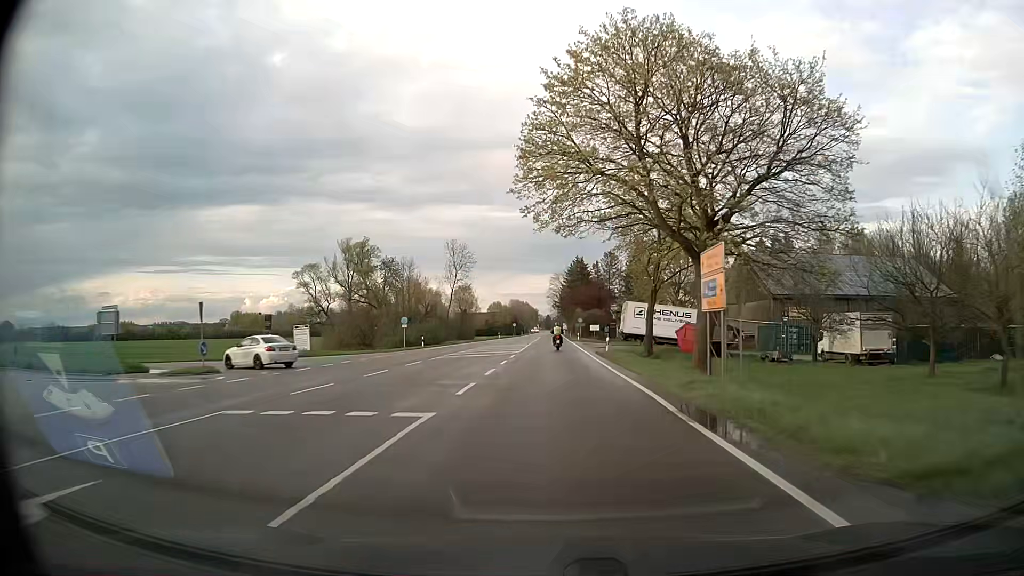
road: secondary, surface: asphalt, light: Day
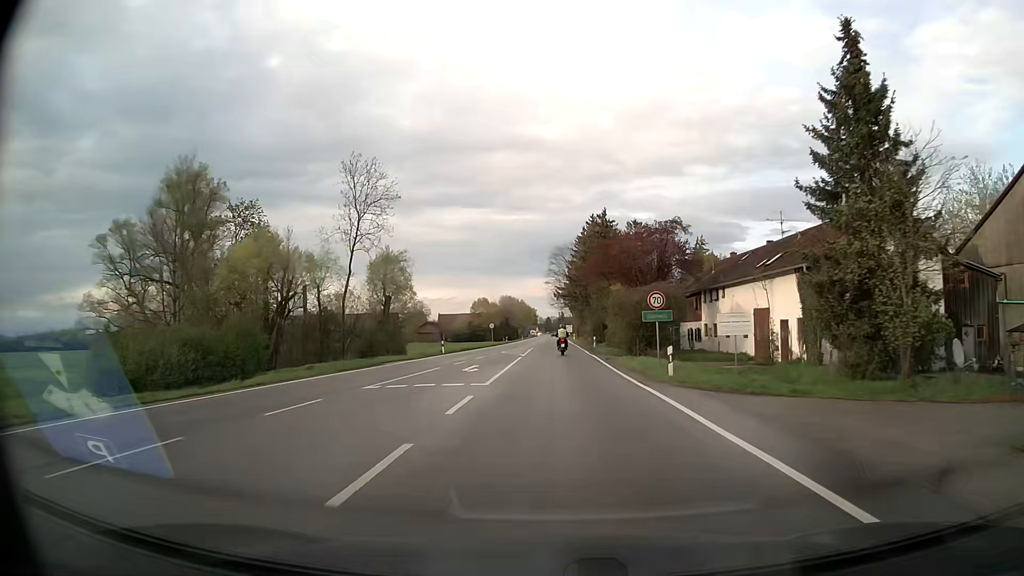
(-0.4, +58.5) m; 0°
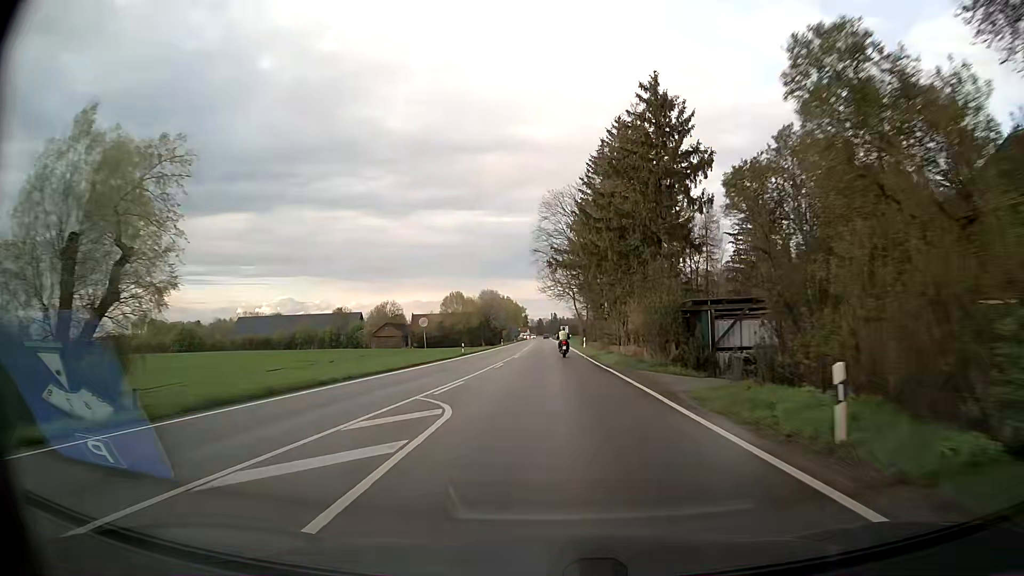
(+0.1, +44.9) m; +1°
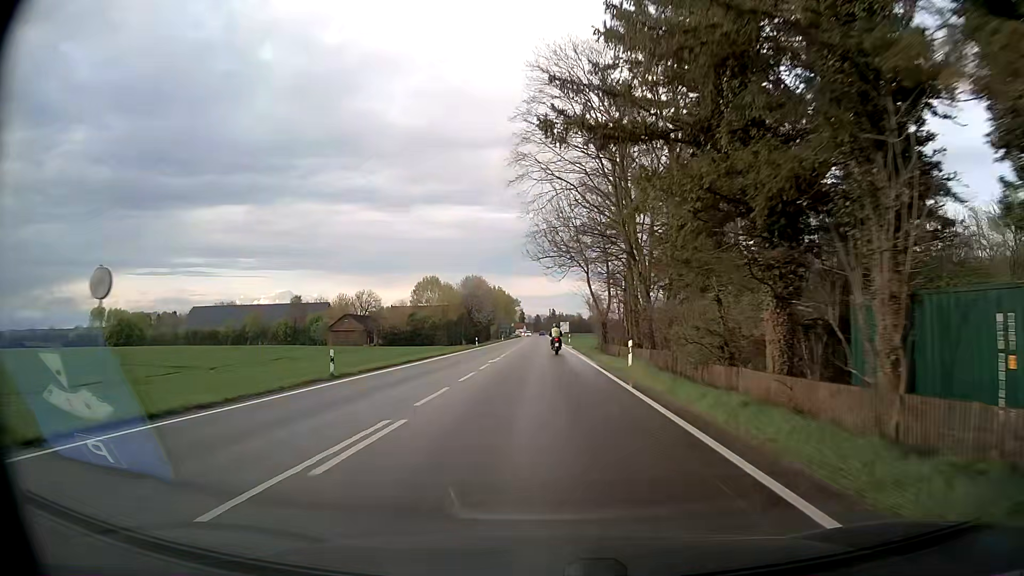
(0.0, +33.8) m; 0°
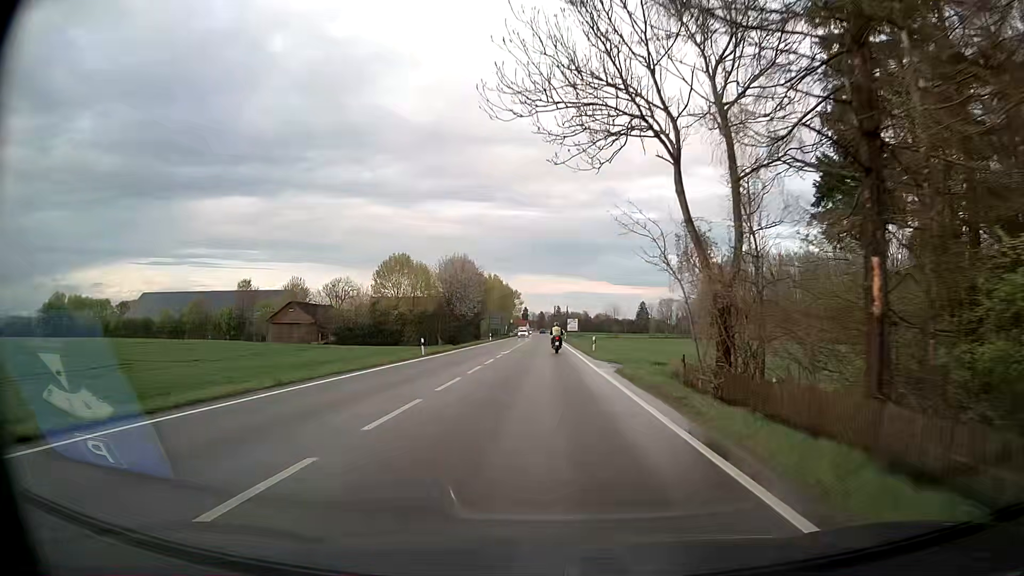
(-0.1, +33.5) m; 0°
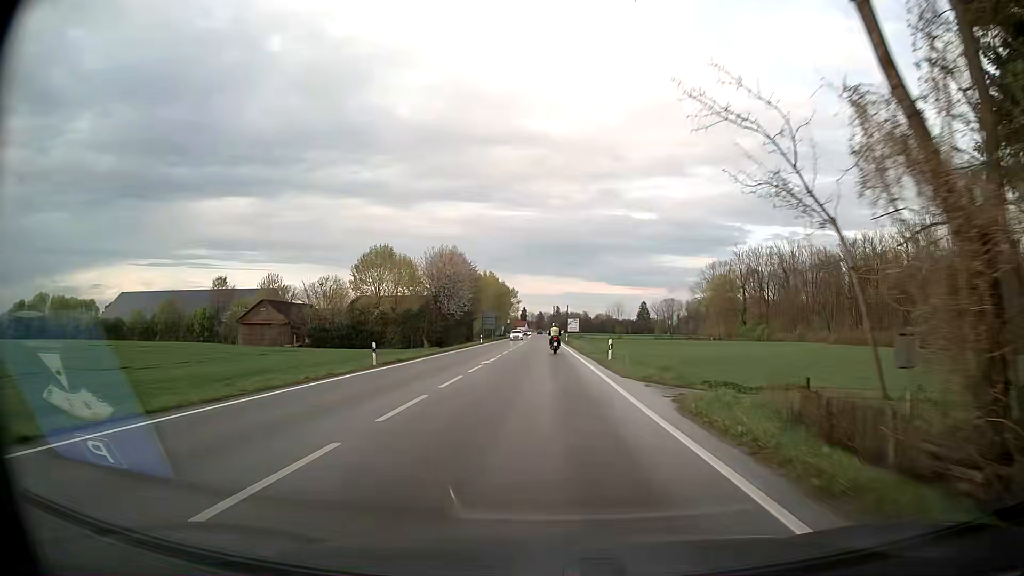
(0.0, +11.0) m; 0°
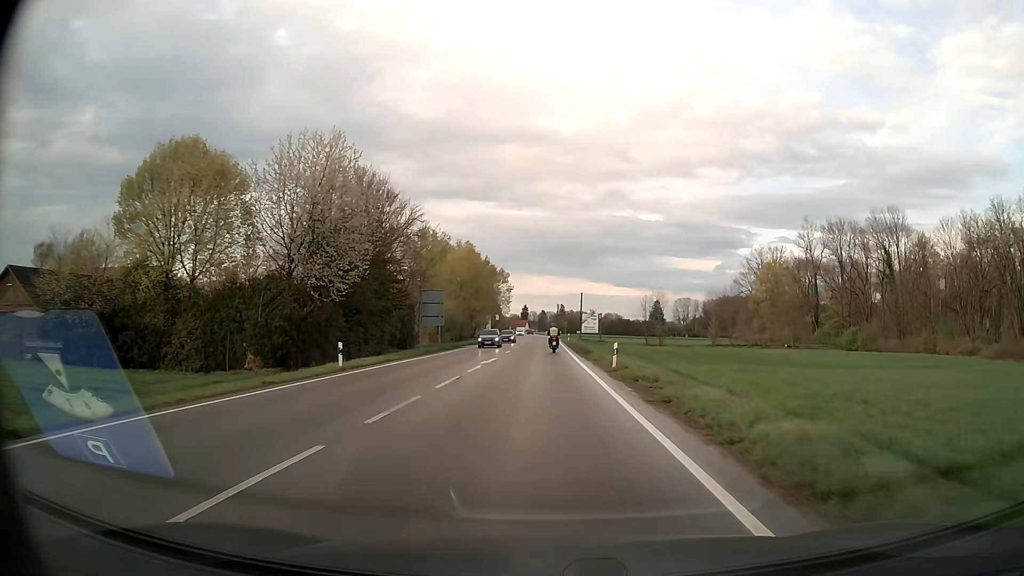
(-0.2, +54.6) m; 0°
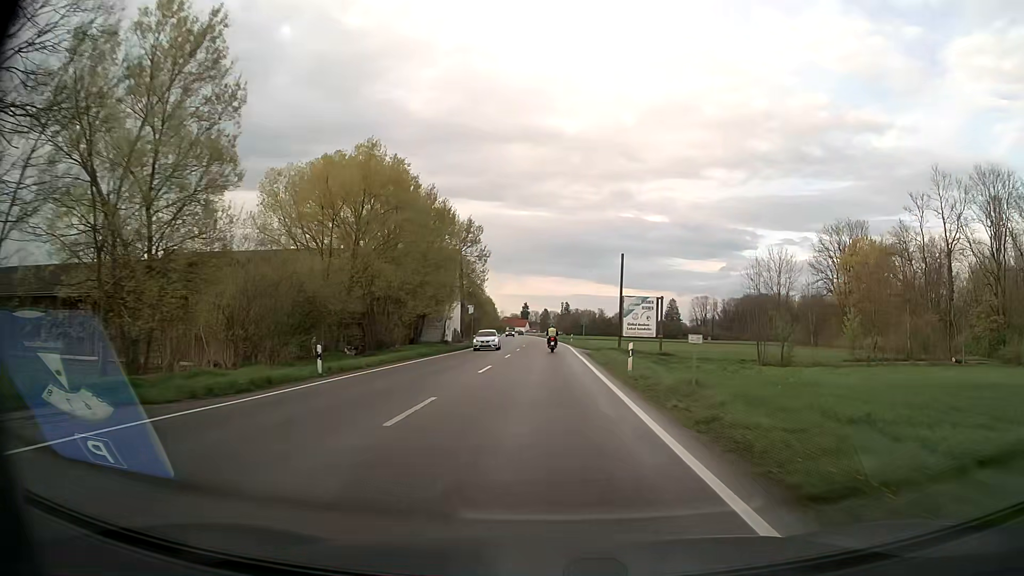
(-0.2, +54.8) m; 0°
(0, +10) (0, +20) (0, +30) (0, +40) (0, +50) (0, +60) (0, +70) (-1, +80) (-1, +90) (-1, +100) m
